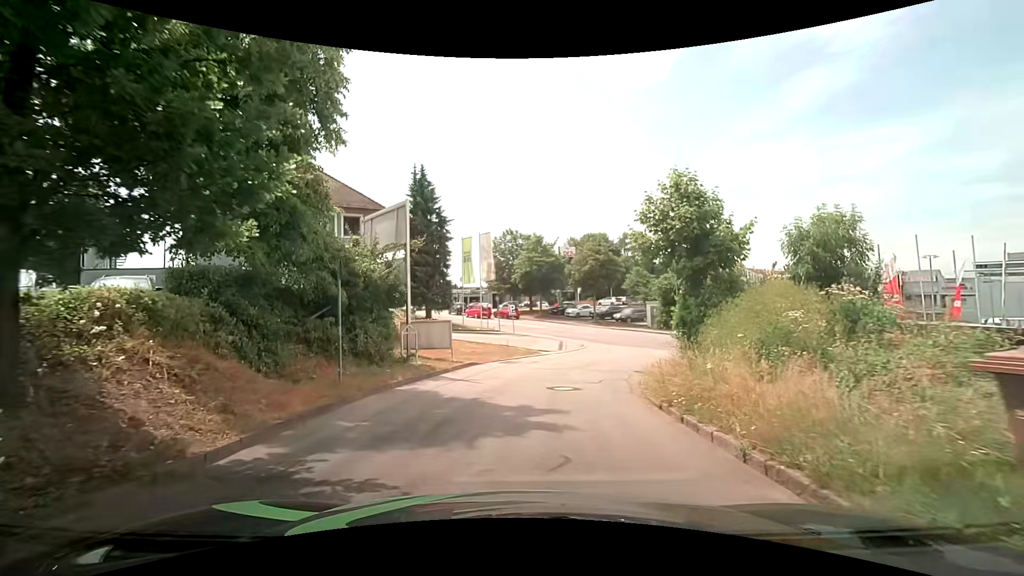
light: Day
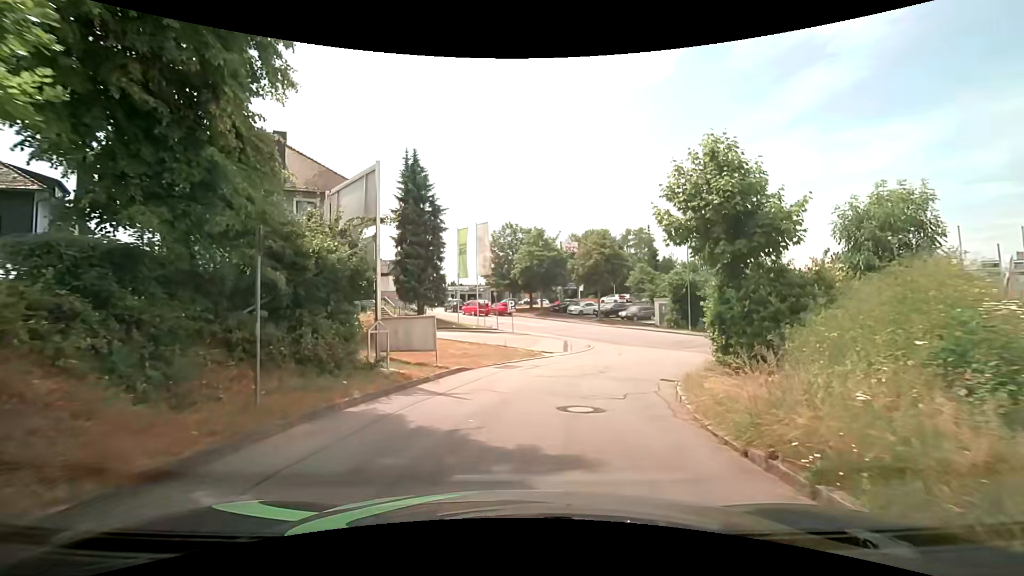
(0.0, +3.2) m; -1°
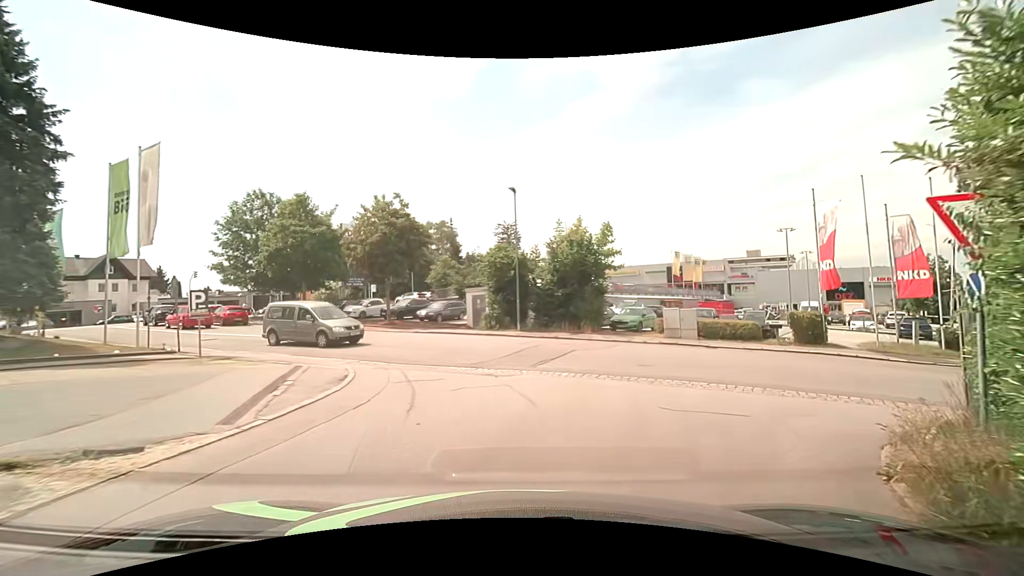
(+2.8, +15.1) m; +23°
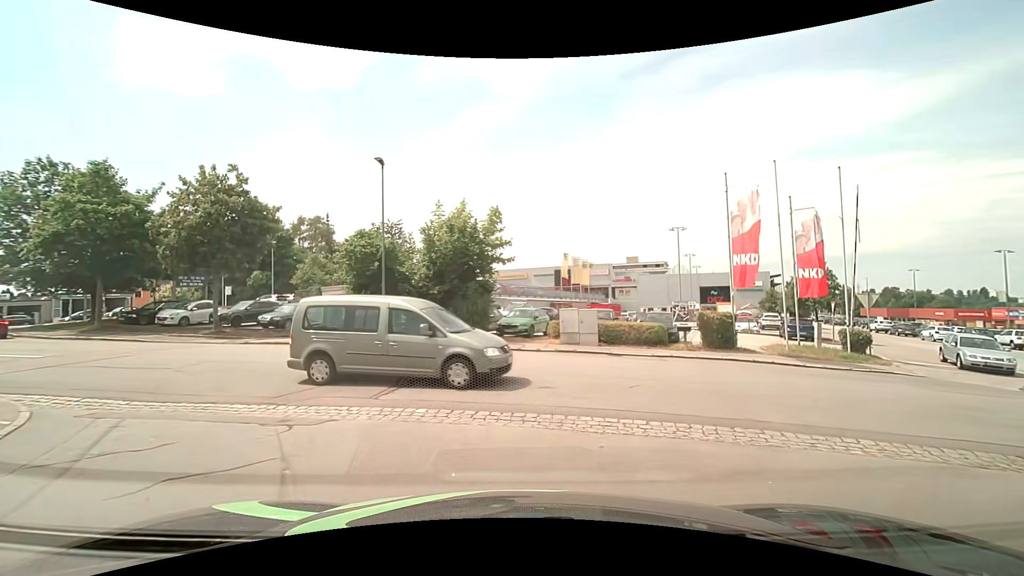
(+0.6, +5.0) m; +14°
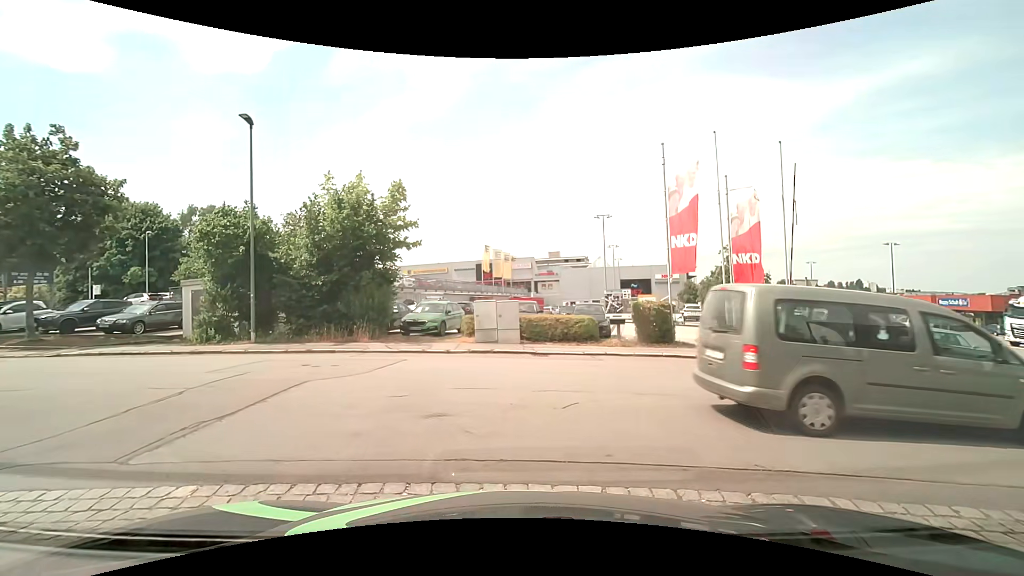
(+0.3, +3.3) m; +10°
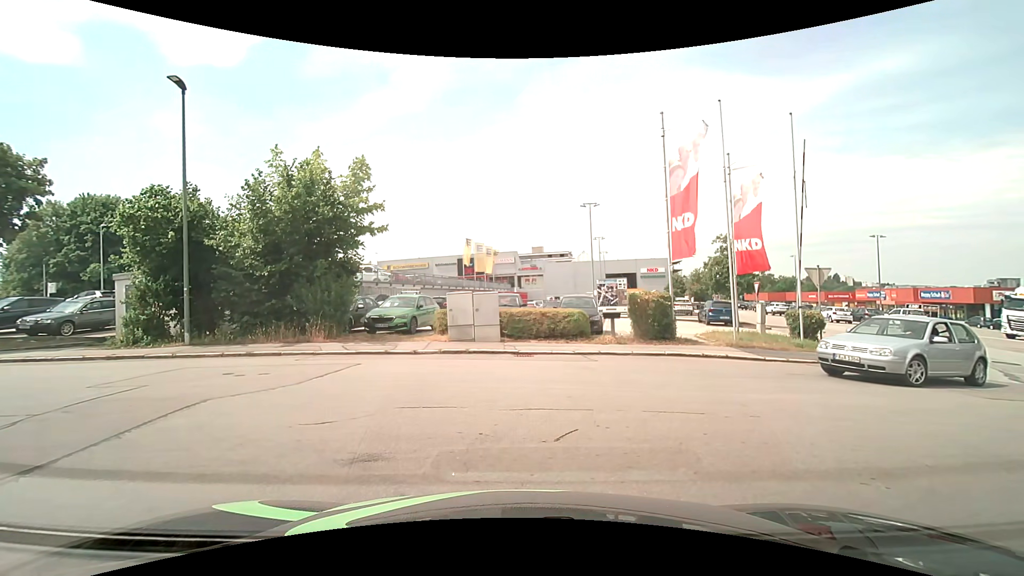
(0.0, +2.1) m; -1°
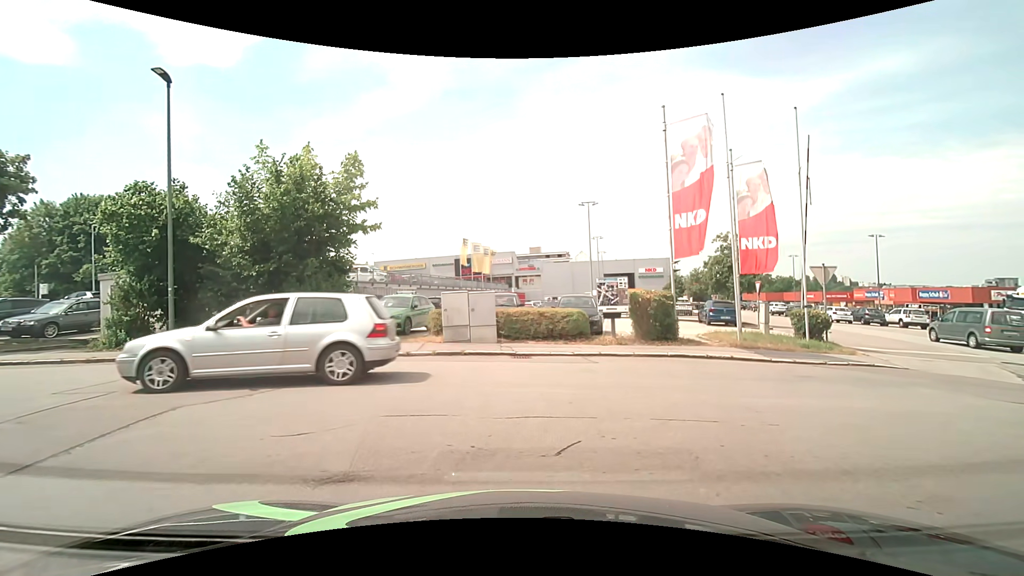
(0.0, +0.6) m; 0°
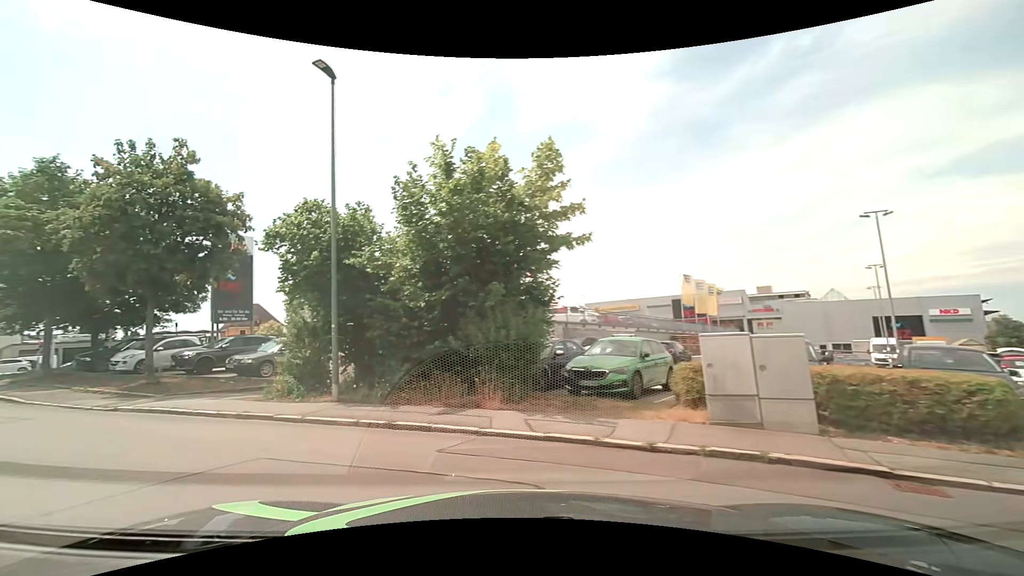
(-0.6, +6.2) m; -20°
